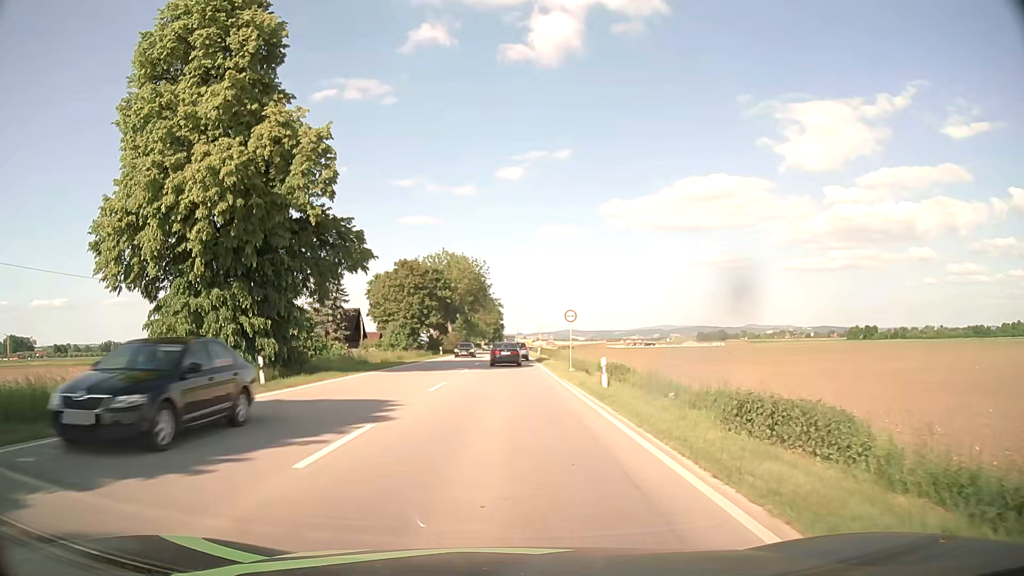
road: primary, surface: asphalt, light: Day
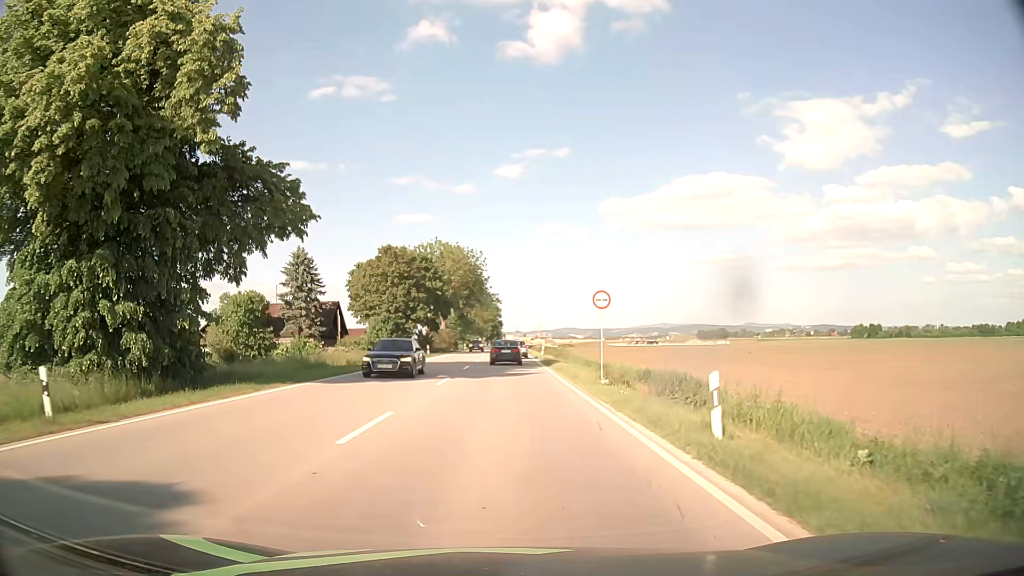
(0.0, +10.3) m; 0°
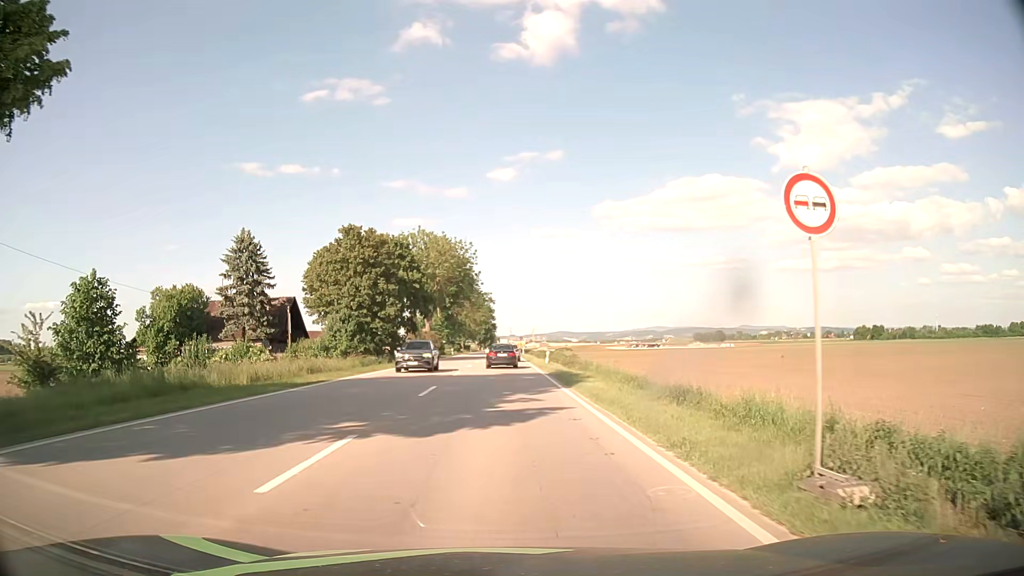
(+0.1, +14.7) m; +1°
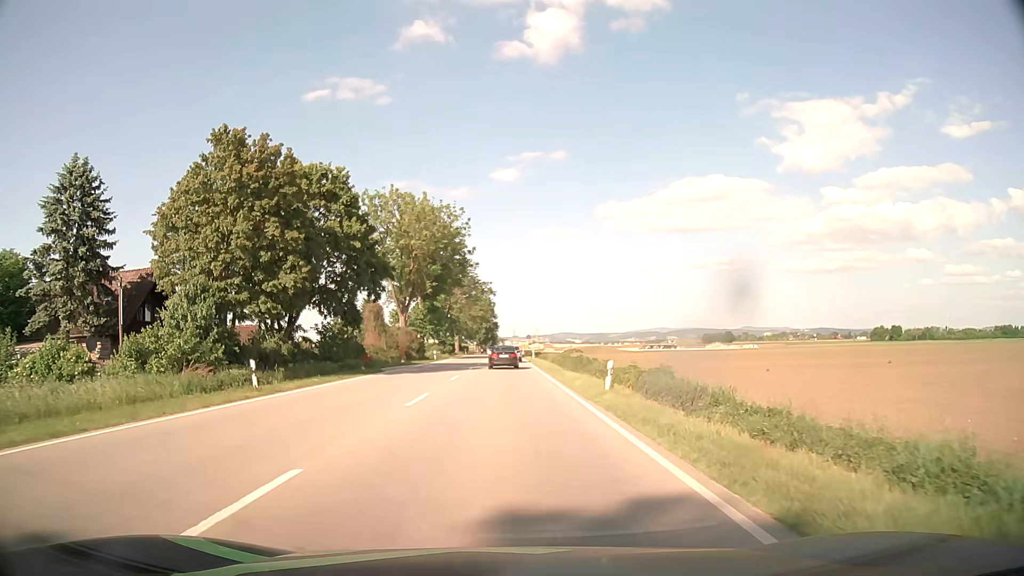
(0.0, +26.8) m; 0°
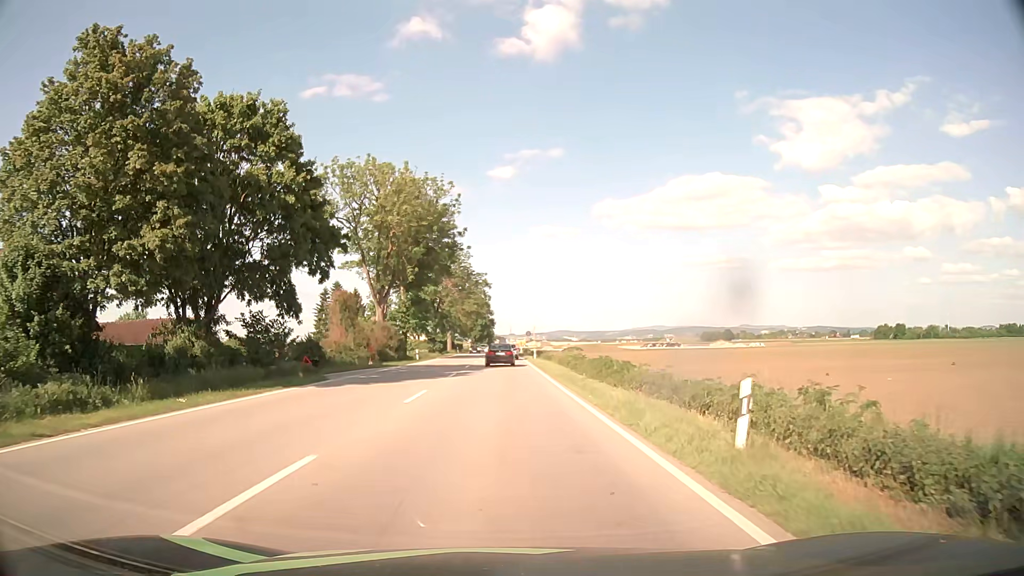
(0.0, +11.4) m; 0°
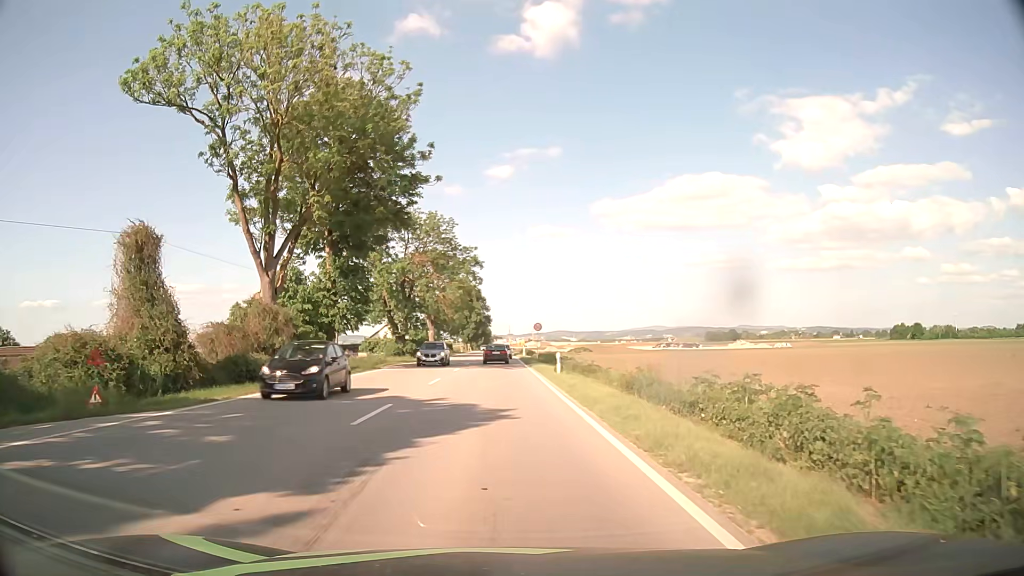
(+0.2, +28.8) m; 0°
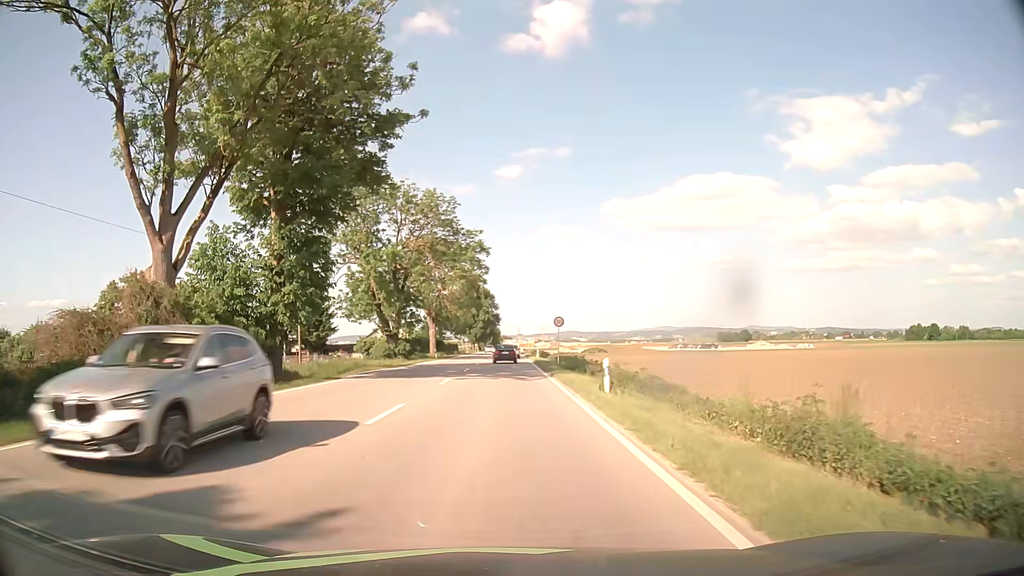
(-0.1, +11.7) m; -1°
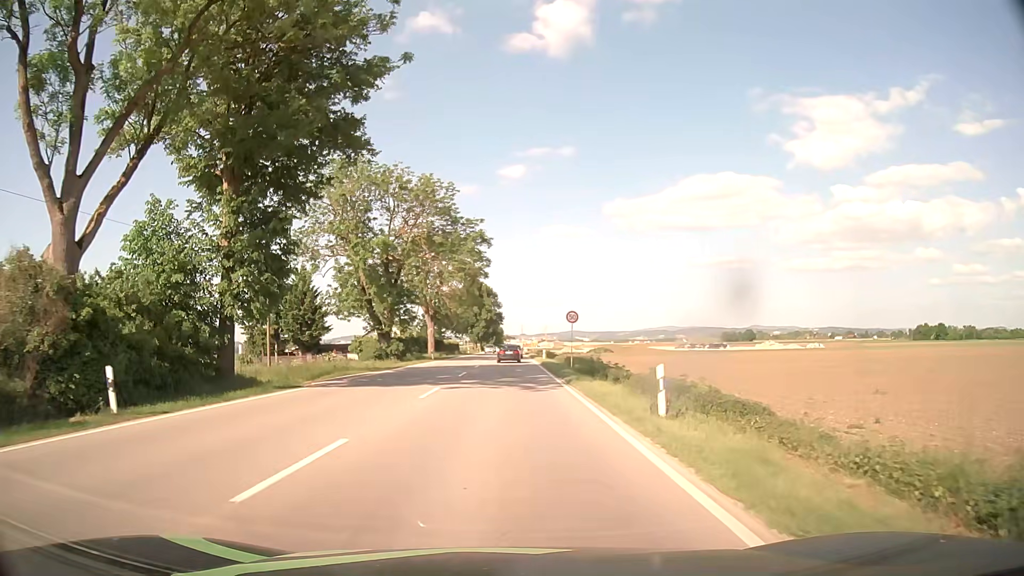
(0.0, +6.0) m; 0°
(0, +10) (0, +20) (0, +30) (0, +40) (0, +50) (0, +60) (0, +70) (+1, +80) (+1, +90) (+1, +100) m
